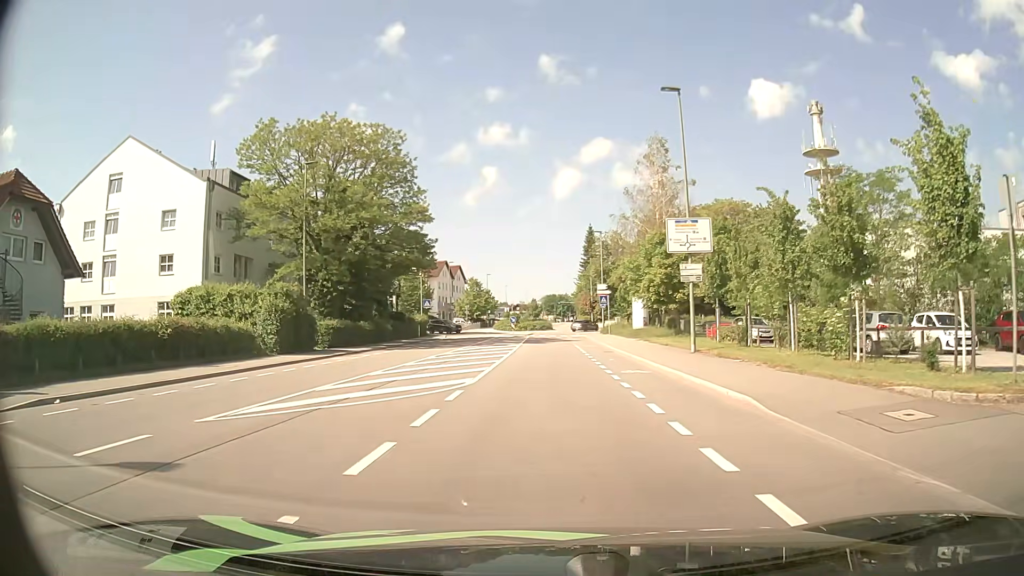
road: tertiary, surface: asphalt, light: Day
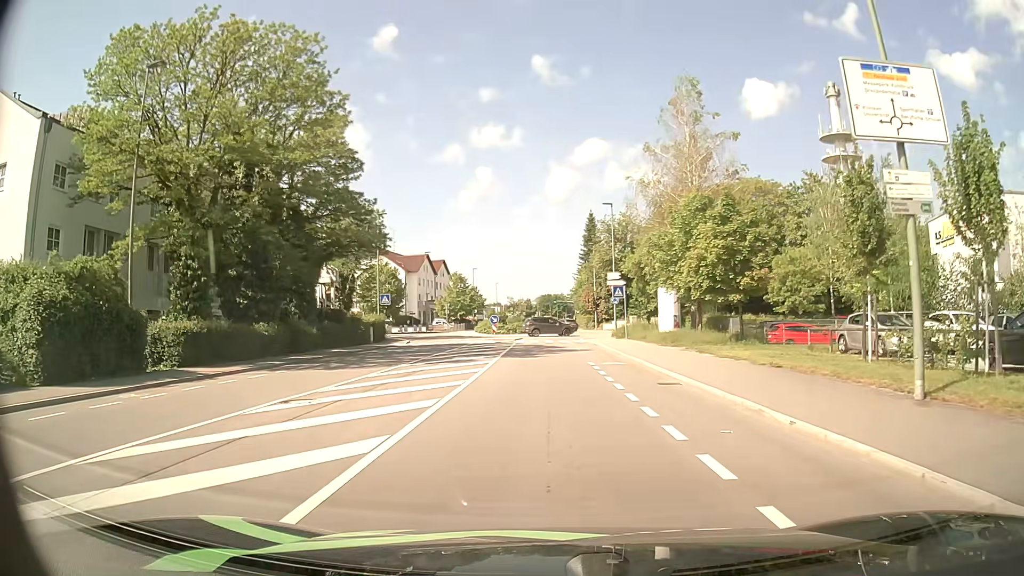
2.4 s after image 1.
(+0.2, +16.3) m; +1°
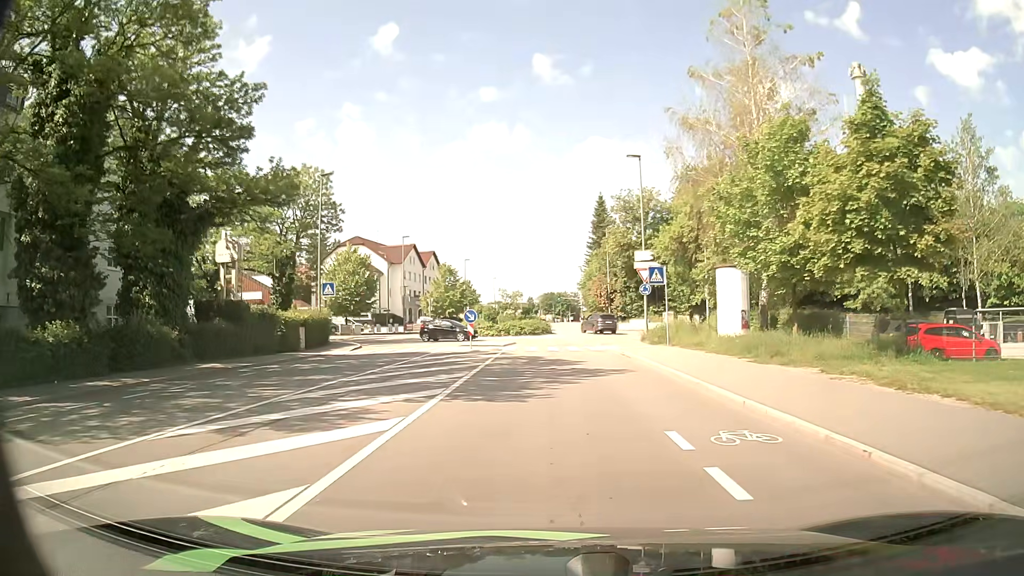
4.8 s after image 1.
(0.0, +14.8) m; 0°
(0, +10) (0, +20) (0, +30) (+1, +40) (+4, +49) (+4, +59) (0, +68) (-1, +78) (-1, +88) (-1, +98) m
